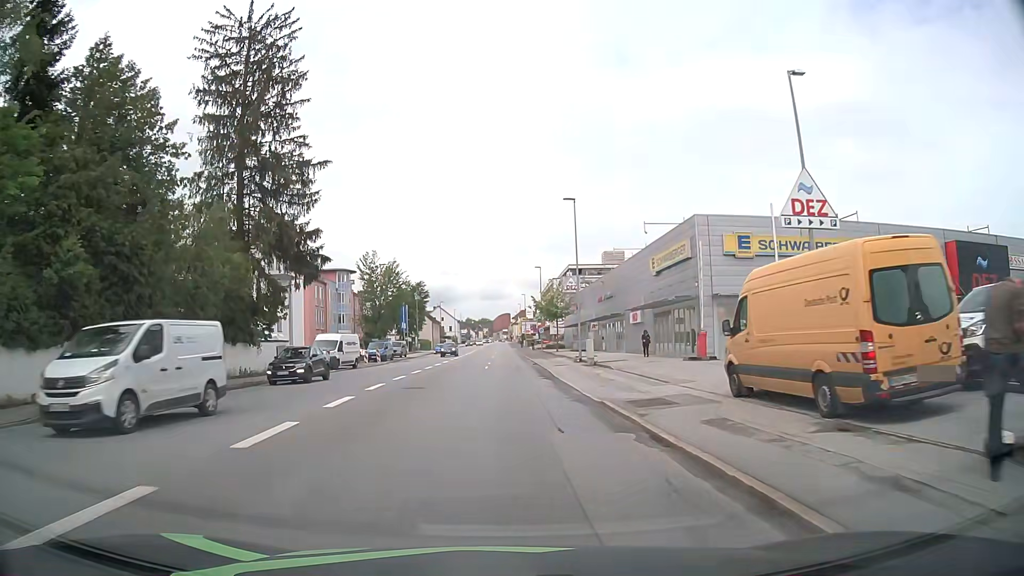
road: tertiary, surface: asphalt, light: Day
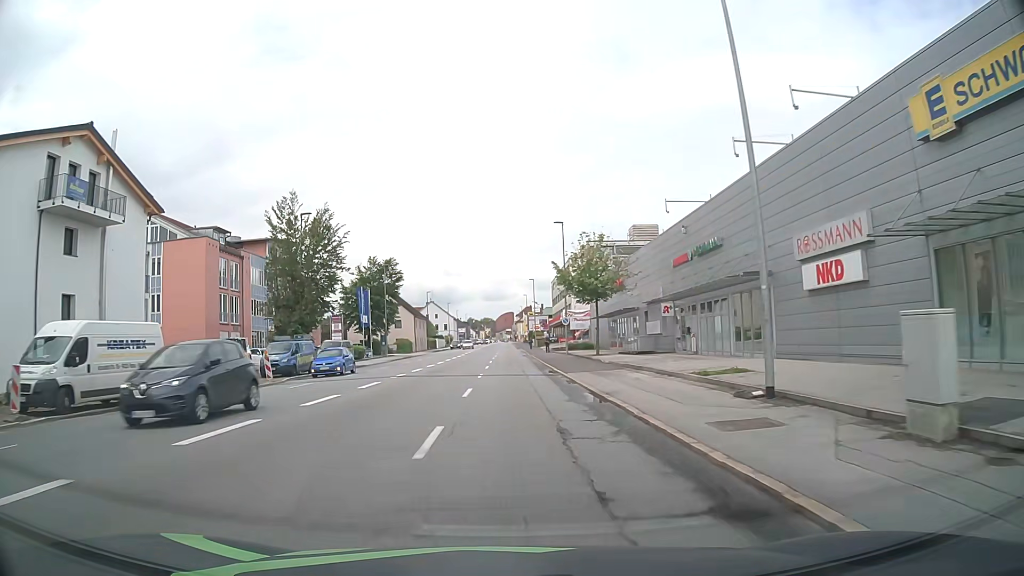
(+0.2, +30.5) m; 0°
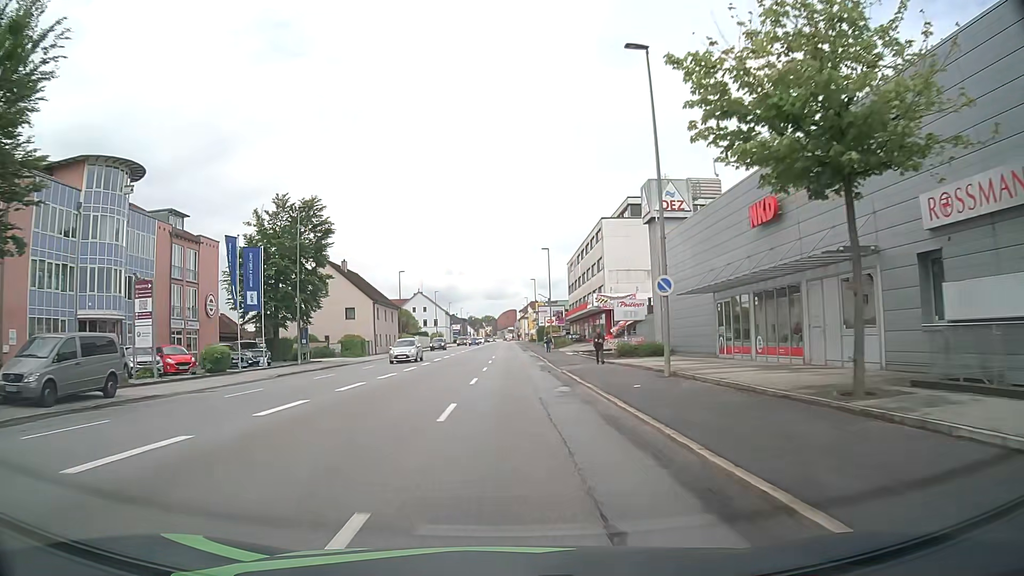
(-0.1, +32.9) m; 0°
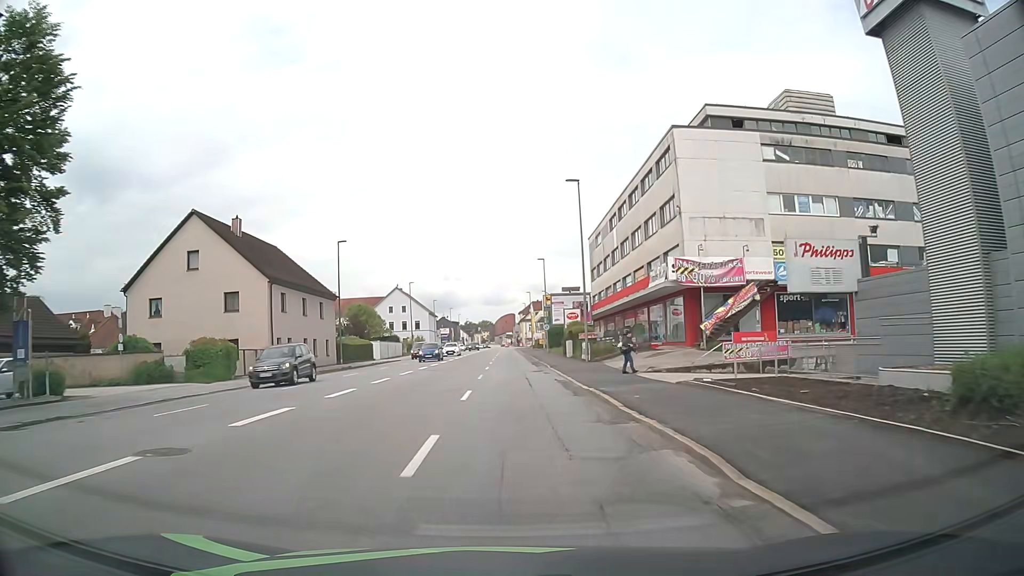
(-0.1, +31.3) m; 0°
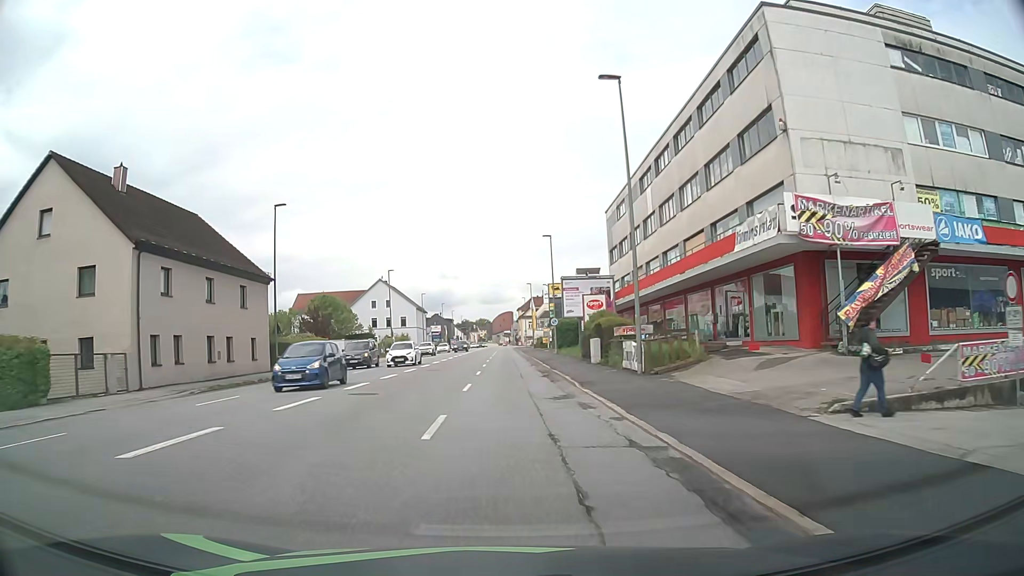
(0.0, +15.5) m; 0°
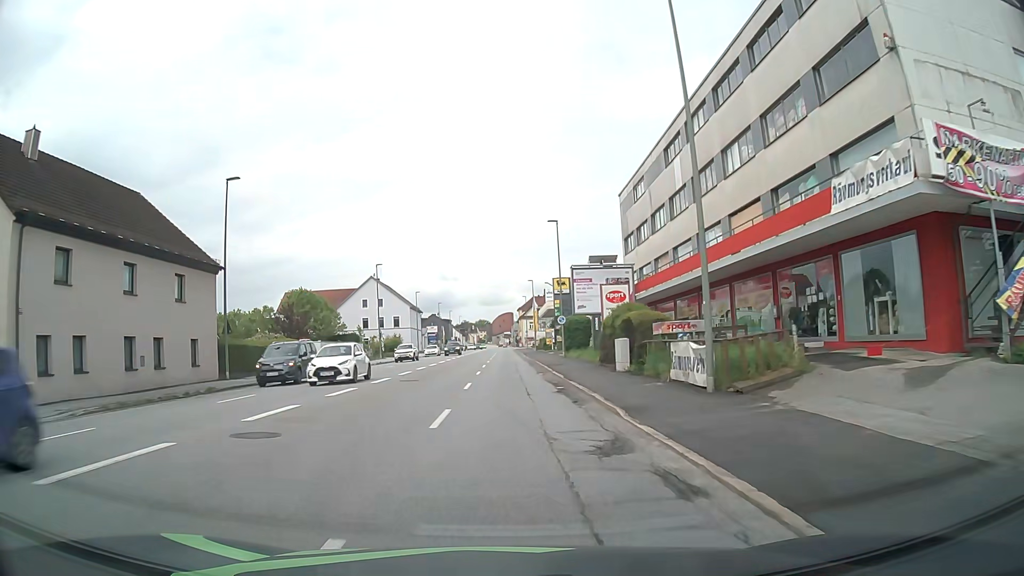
(-0.1, +7.7) m; 0°
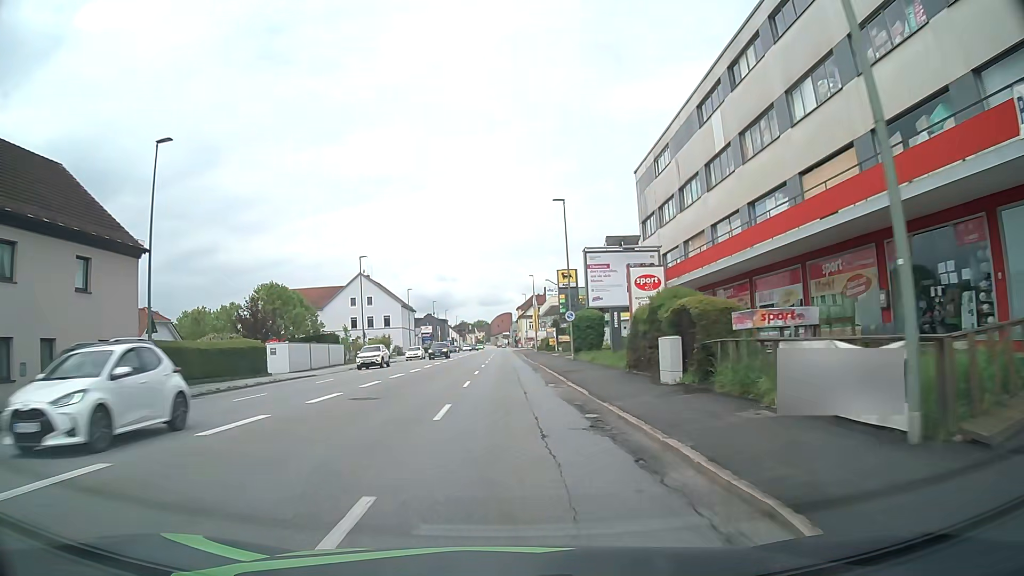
(0.0, +7.7) m; 0°
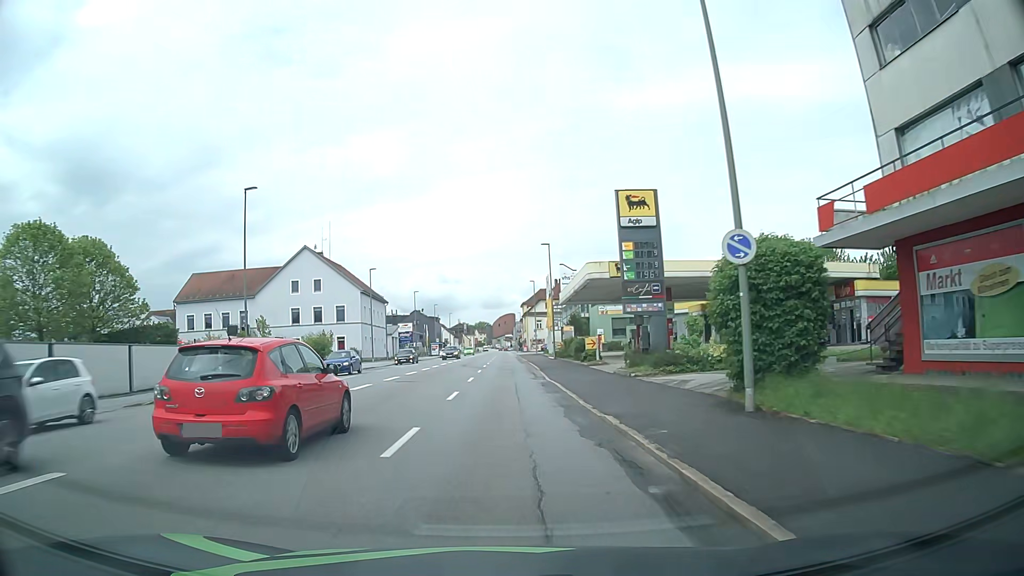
(+0.1, +31.0) m; 0°
(0, +10) (0, +20) (0, +30) (0, +40) (0, +50) (0, +60) (0, +70) (0, +80) (0, +90) (0, +100) m
